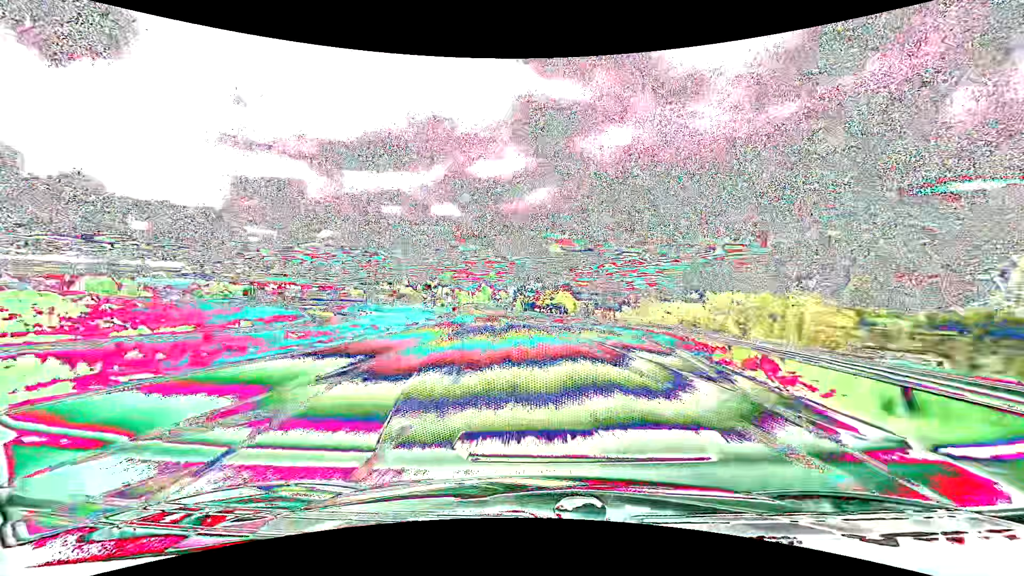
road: primary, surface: asphalt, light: Day
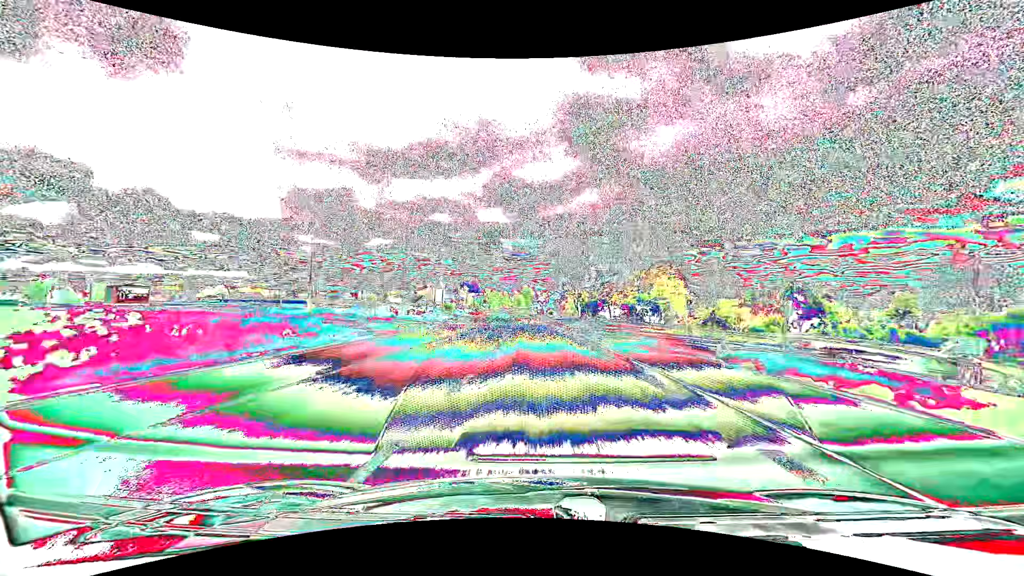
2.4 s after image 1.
(-3.2, +60.7) m; -5°
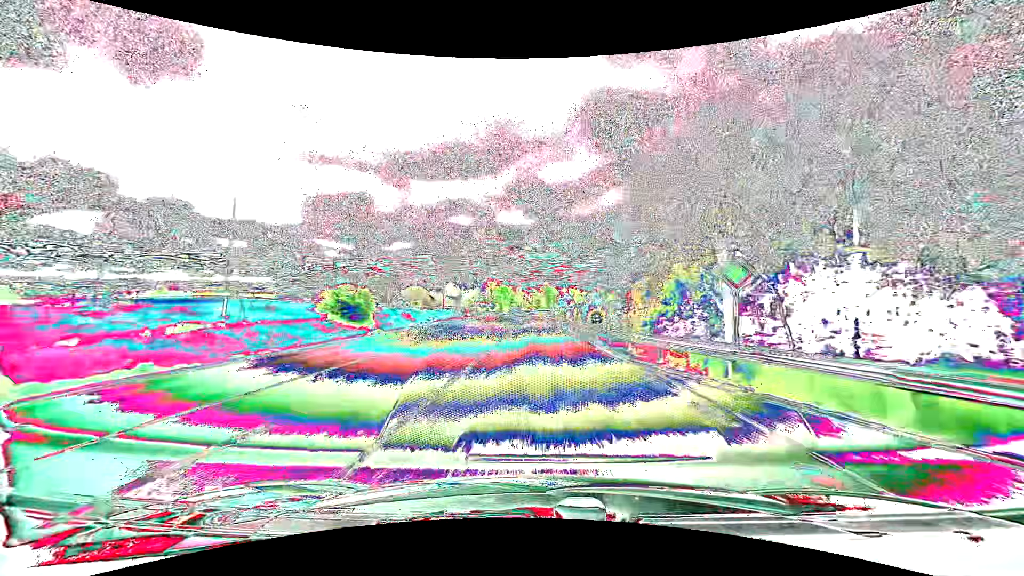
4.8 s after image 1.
(-1.5, +60.5) m; -3°
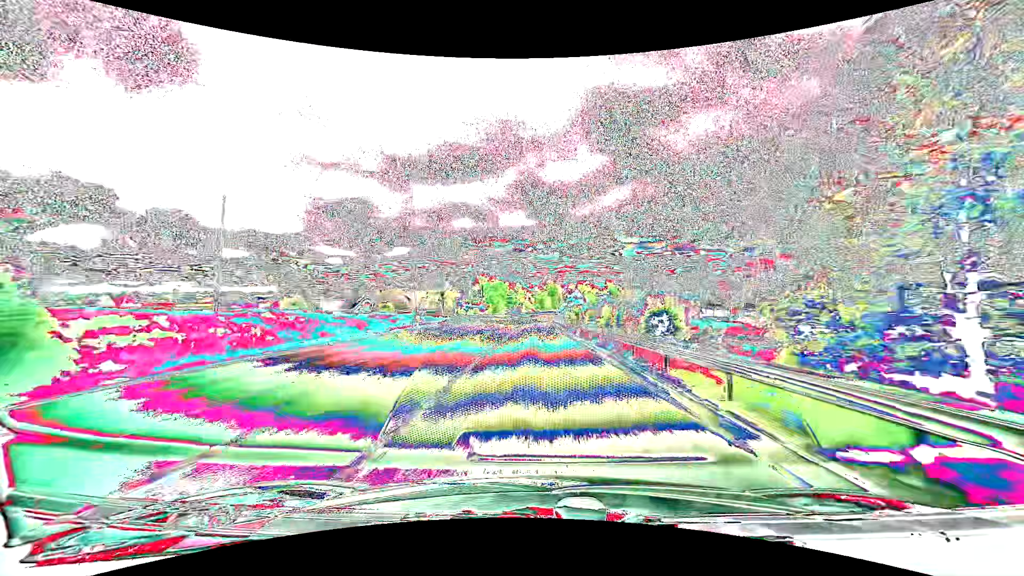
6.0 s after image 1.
(-0.1, +30.1) m; 0°
(0, +10) (0, +20) (0, +30) (0, +40) (0, +50) (0, +60) (0, +70) (0, +80) (0, +90) (+1, +100) m
